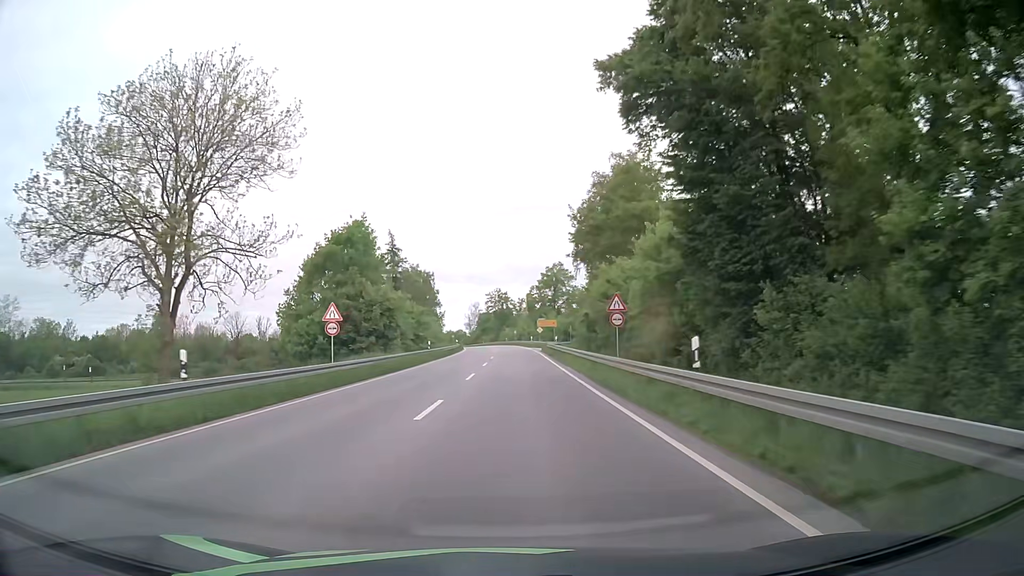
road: primary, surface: asphalt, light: Day
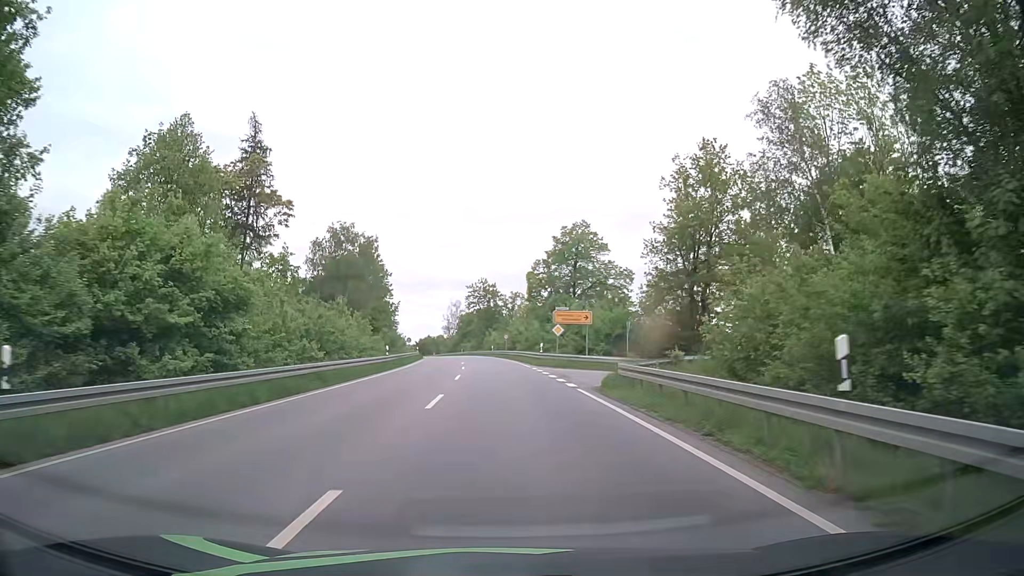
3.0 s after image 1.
(+0.3, +45.6) m; +1°
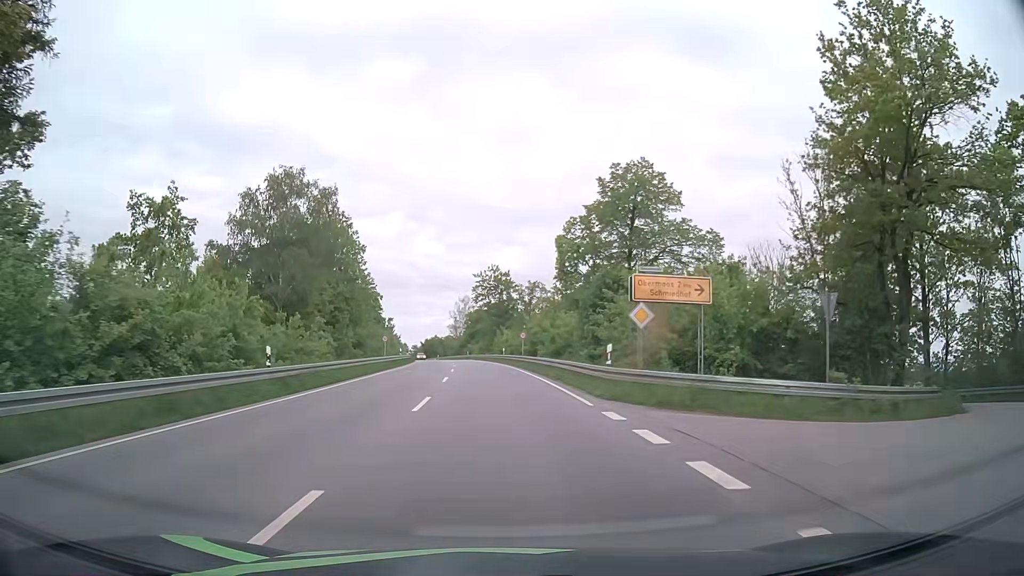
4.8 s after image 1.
(-0.1, +24.0) m; -1°
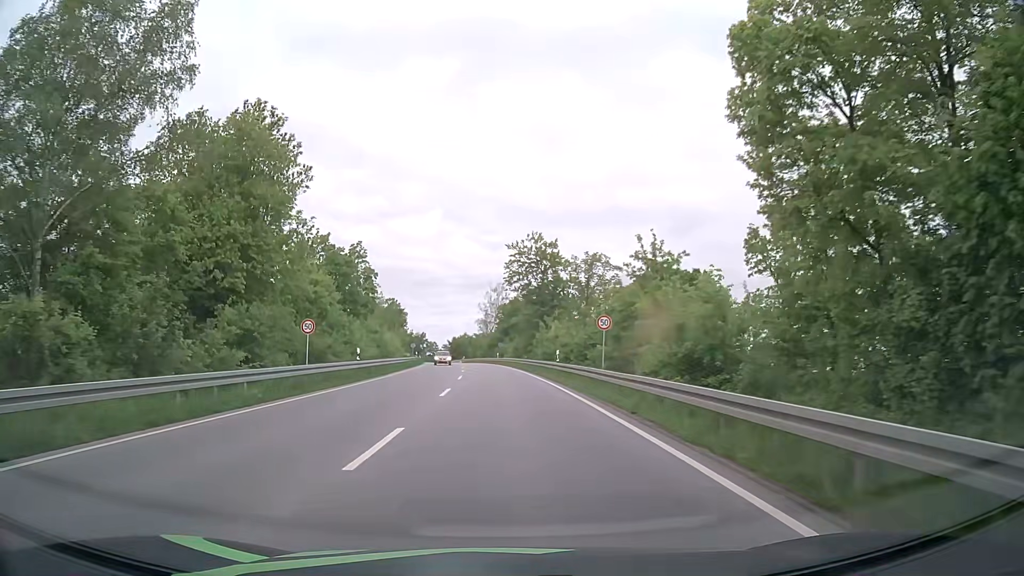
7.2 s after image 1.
(-1.0, +31.0) m; -4°
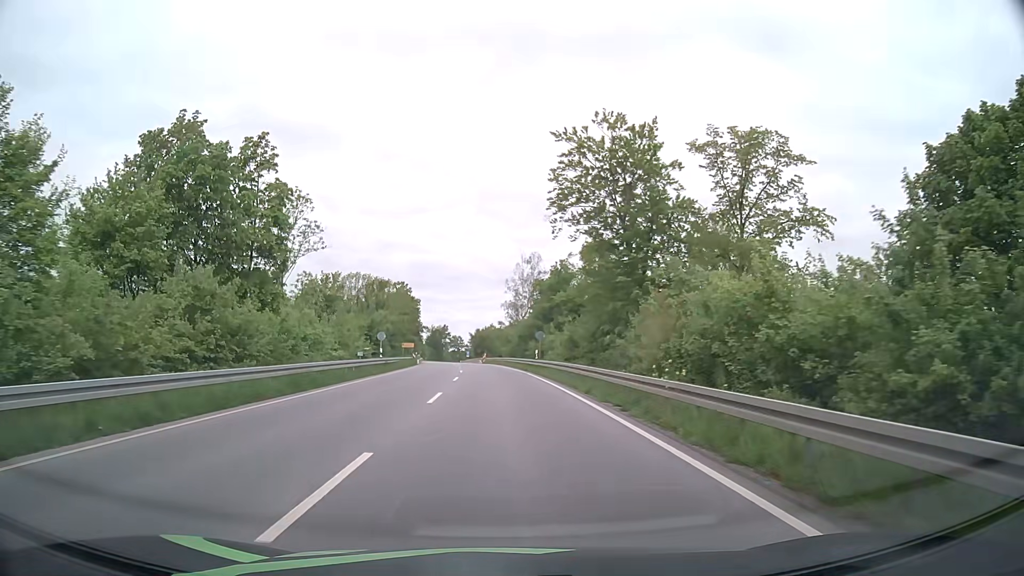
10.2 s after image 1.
(-0.6, +39.2) m; -3°
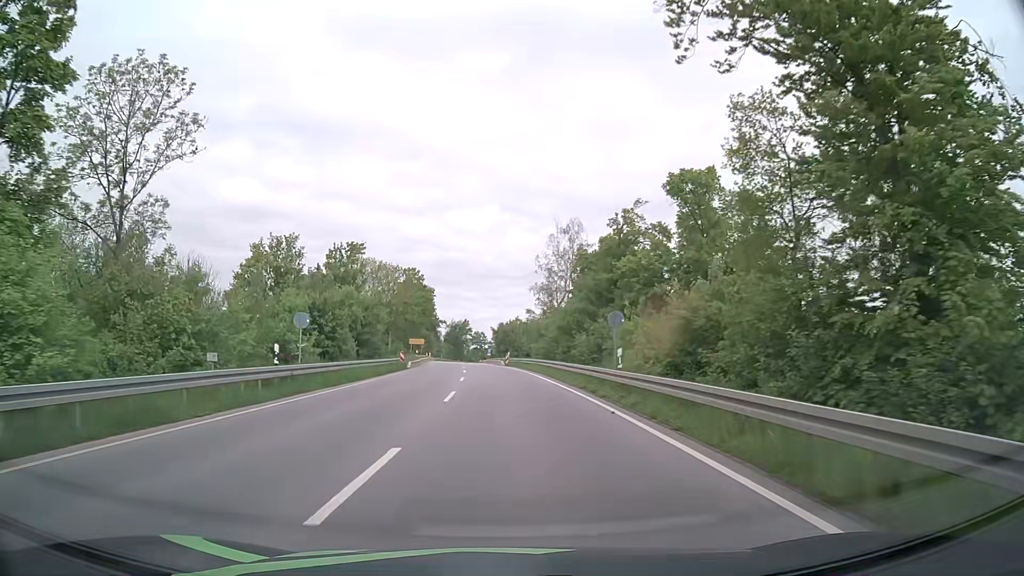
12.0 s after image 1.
(-0.4, +23.7) m; -2°
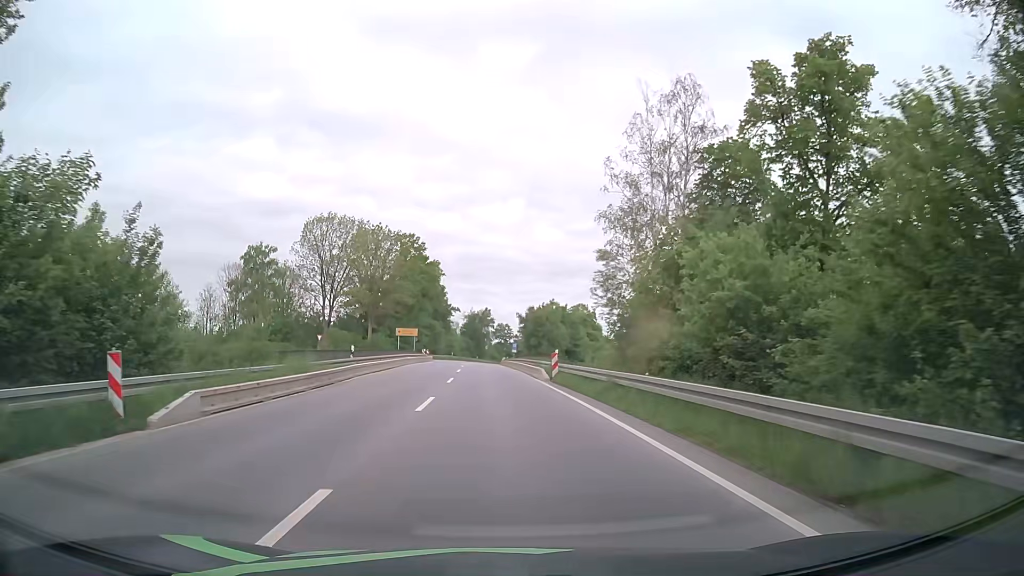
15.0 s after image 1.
(-0.8, +39.1) m; -2°
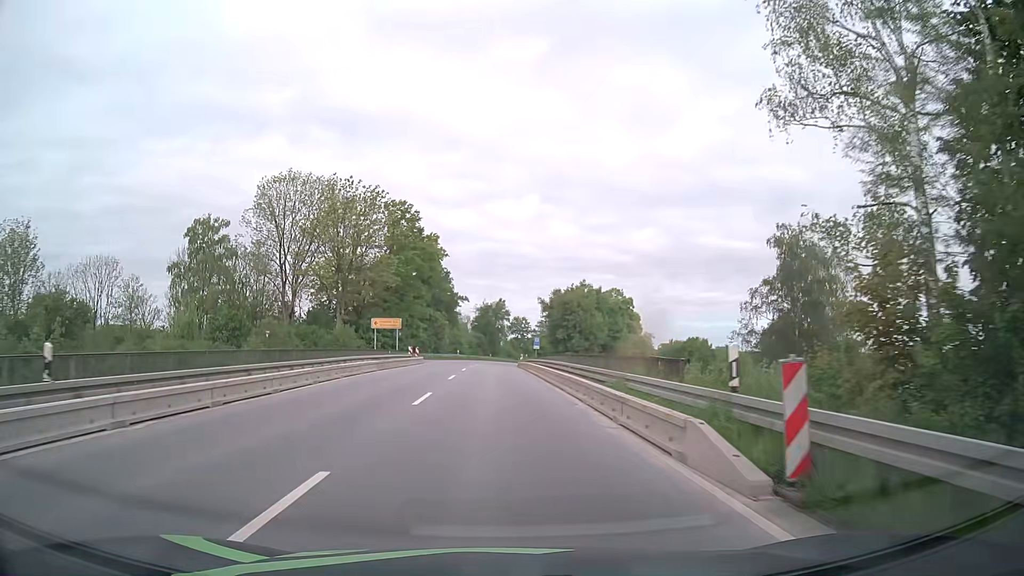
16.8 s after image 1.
(-0.2, +23.4) m; -2°
